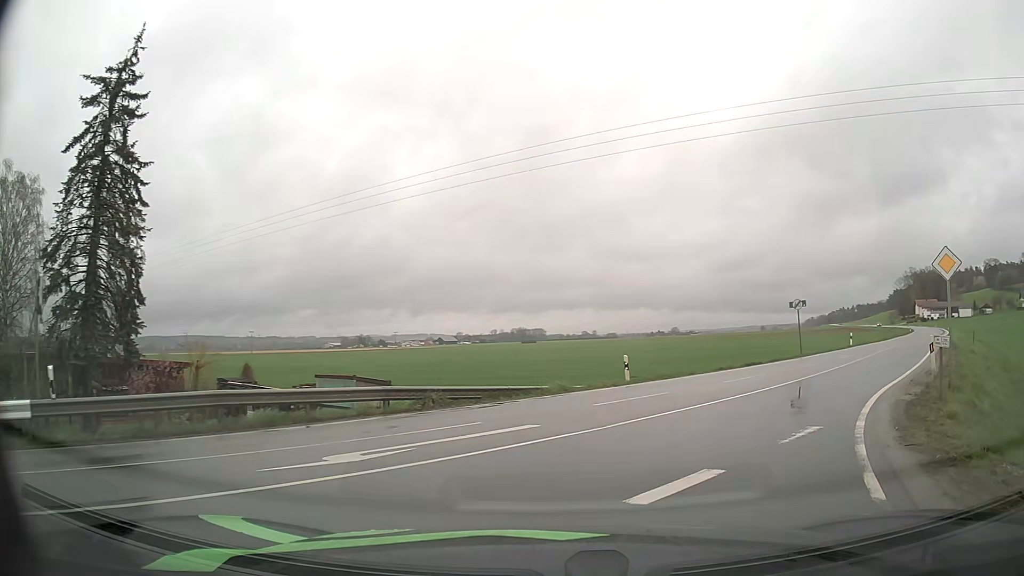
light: Day
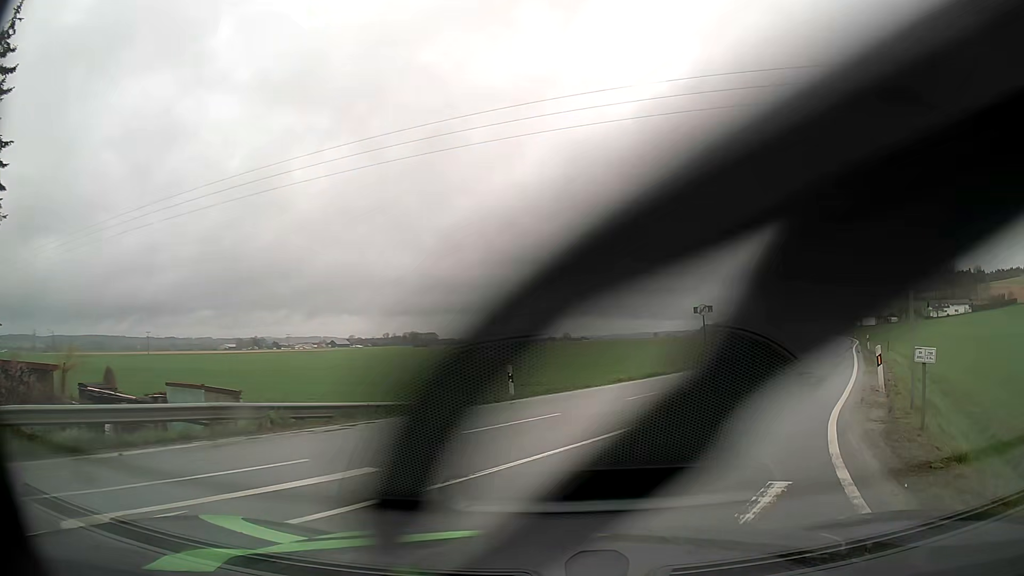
(+0.2, +3.2) m; +8°
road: secondary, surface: asphalt
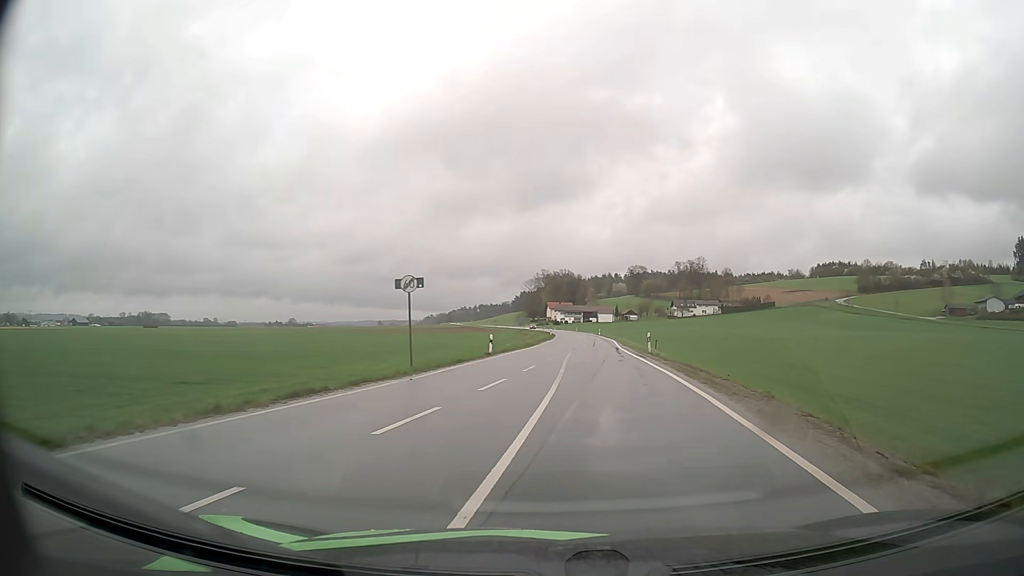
(+3.1, +13.1) m; +24°
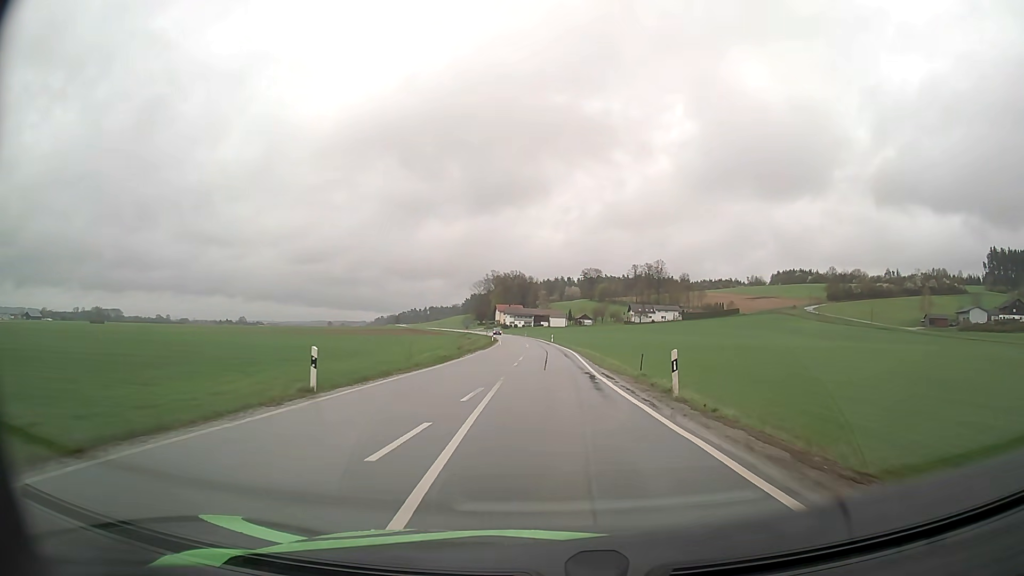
(+1.3, +20.0) m; +4°
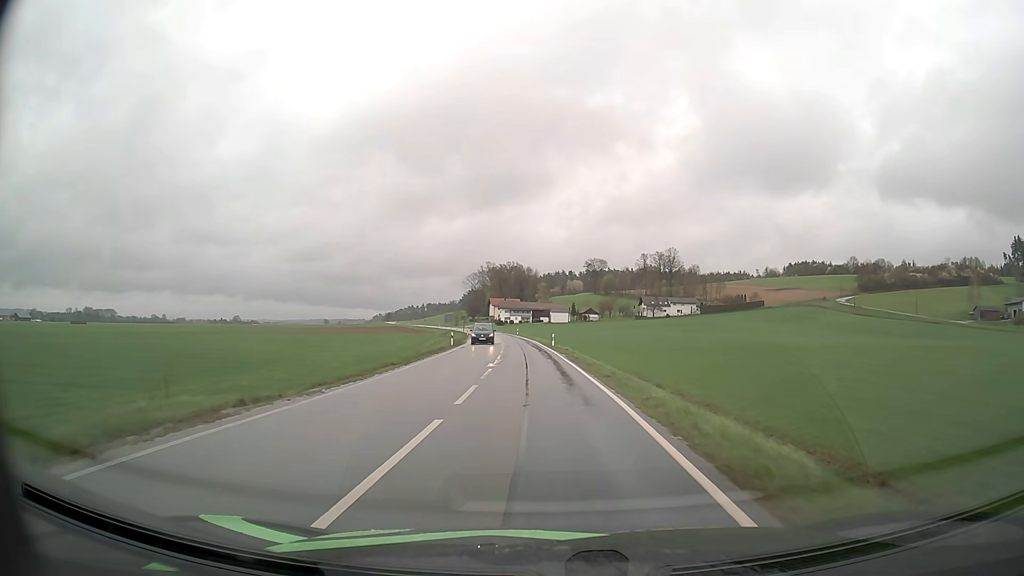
(+0.4, +35.6) m; 0°
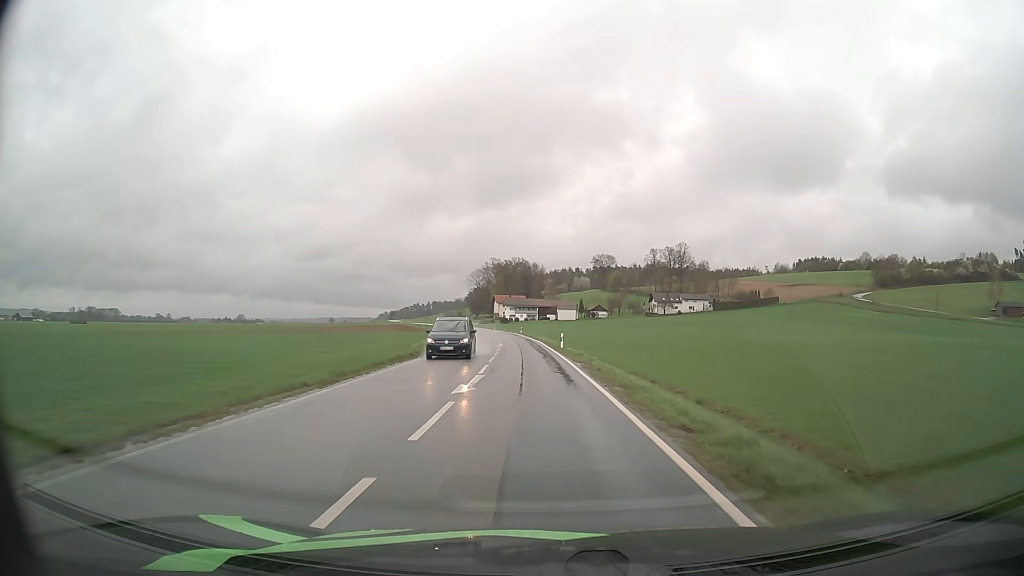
(0.0, +10.1) m; 0°
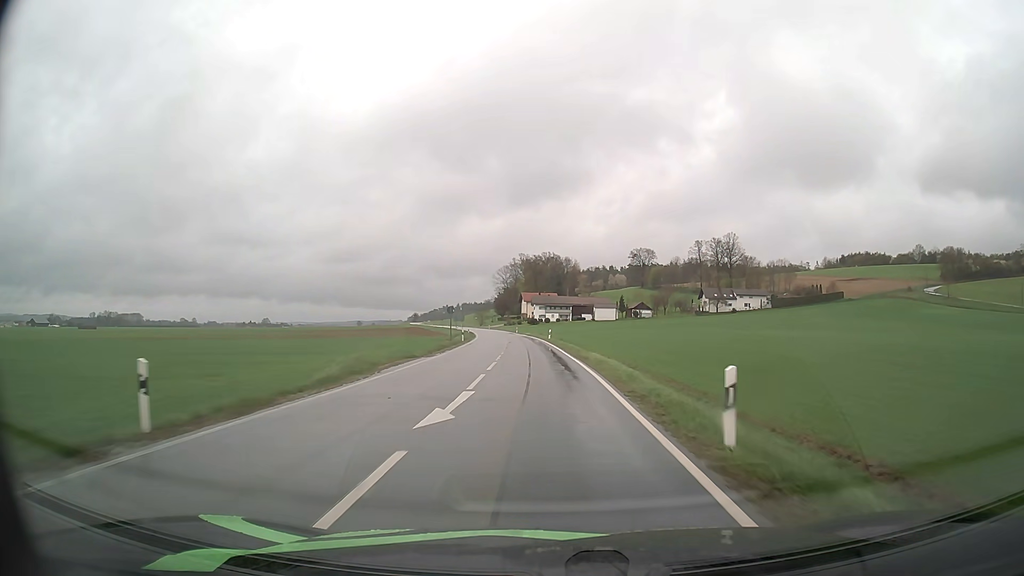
(-0.9, +32.6) m; -3°
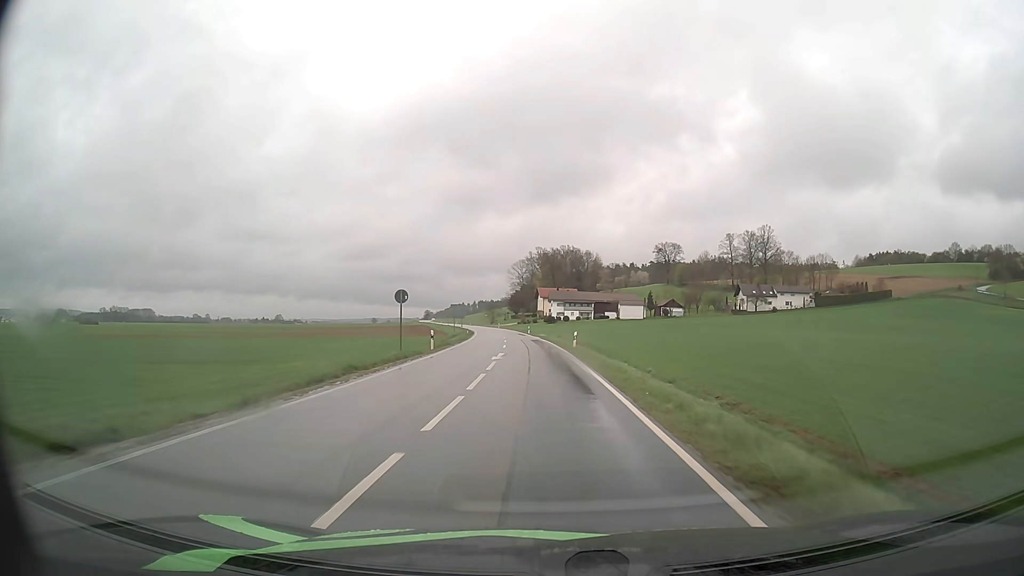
(-0.3, +23.0) m; -2°
(0, +10) (0, +20) (-1, +30) (-1, +40) (-2, +50) (-3, +60) (-4, +70) (-4, +80) (-5, +90) (-7, +100) m
